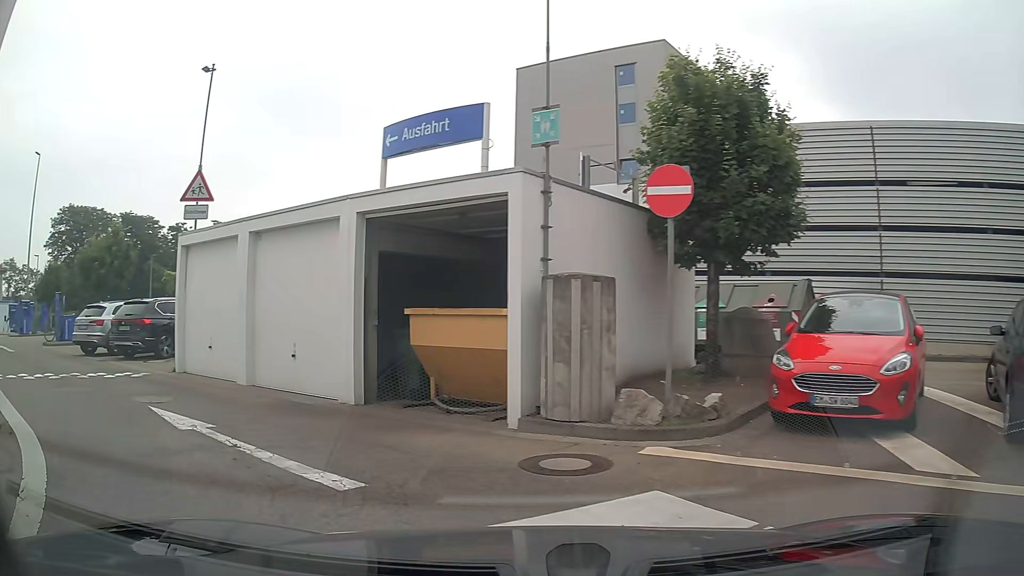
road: service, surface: asphalt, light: Day
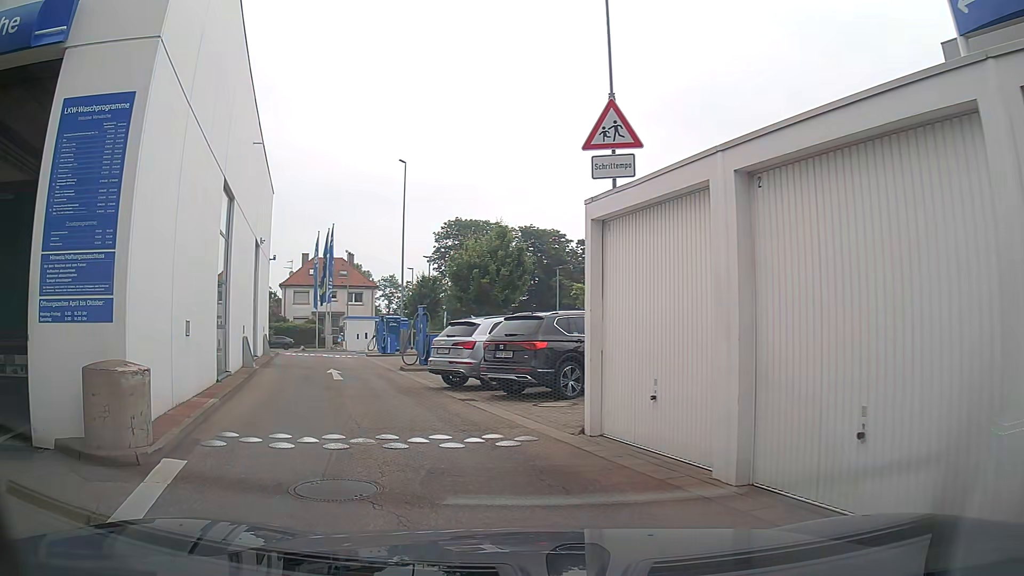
(-1.7, +6.0) m; -34°
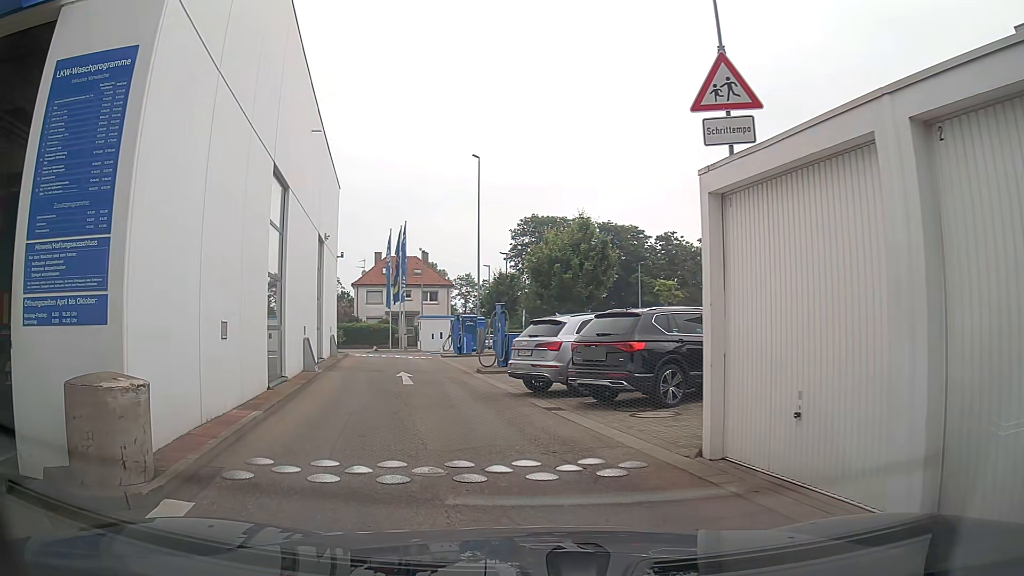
(-0.1, +1.6) m; -8°
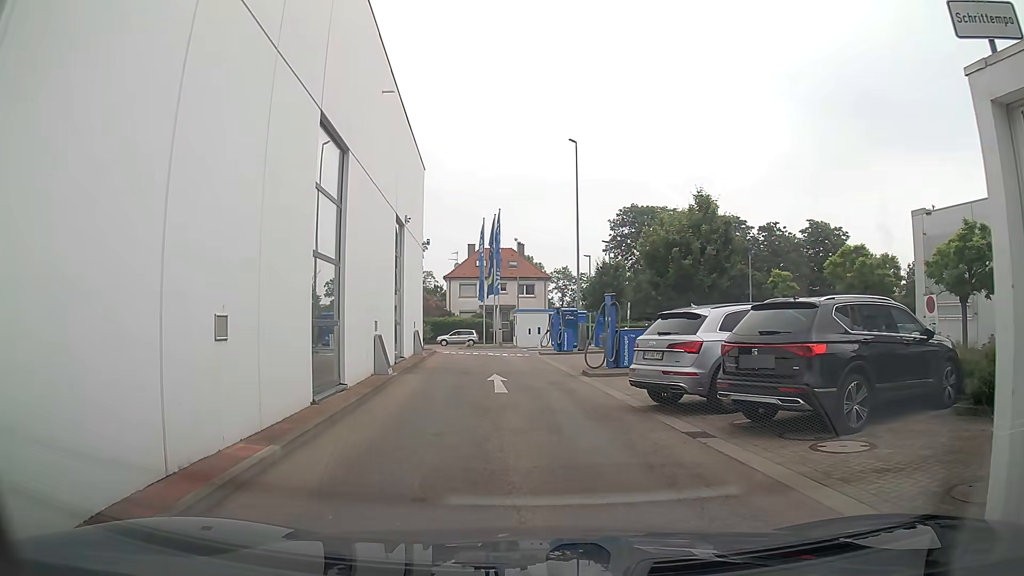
(-0.3, +3.2) m; -10°
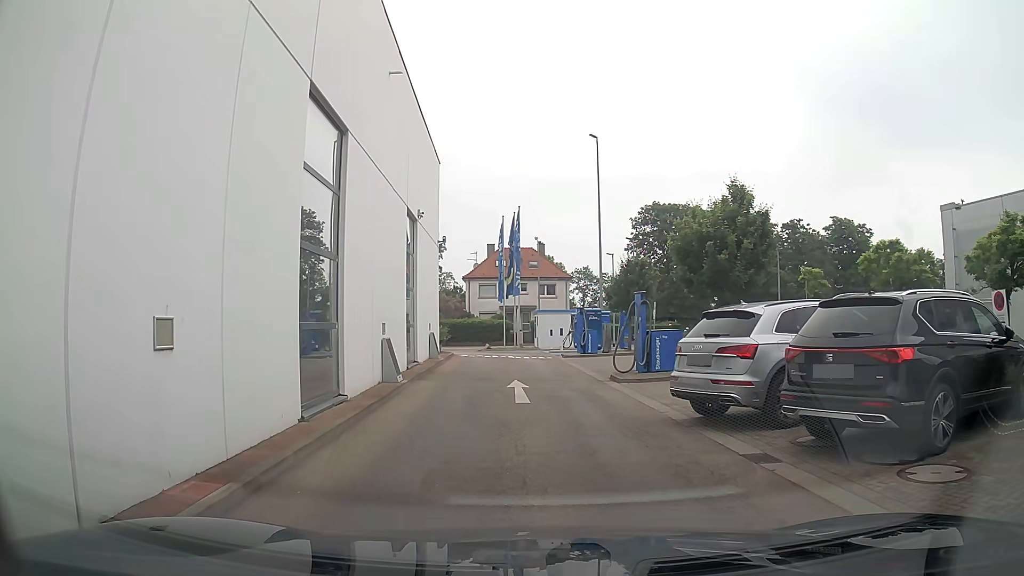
(0.0, +1.5) m; -1°
